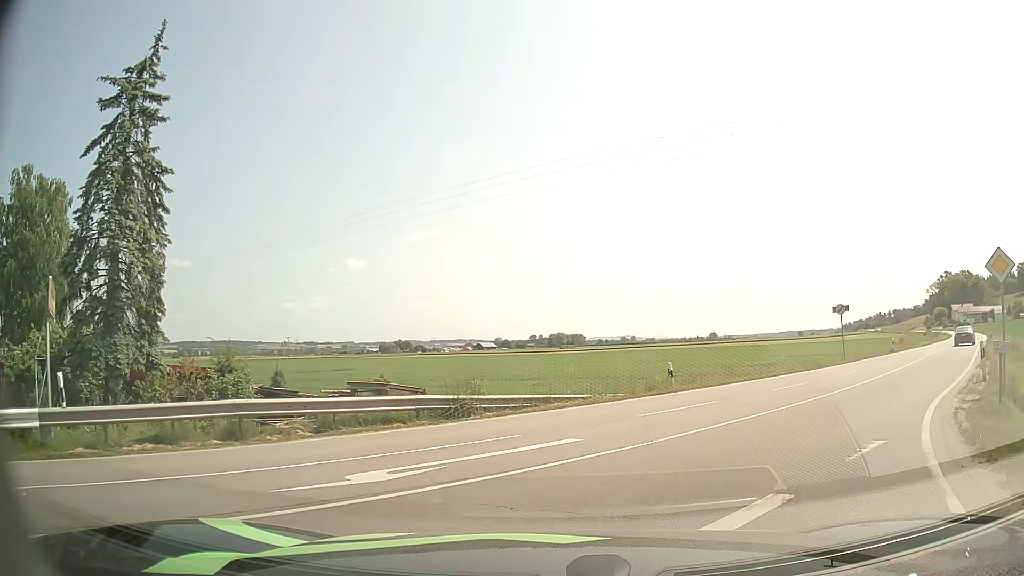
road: secondary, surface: asphalt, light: Day
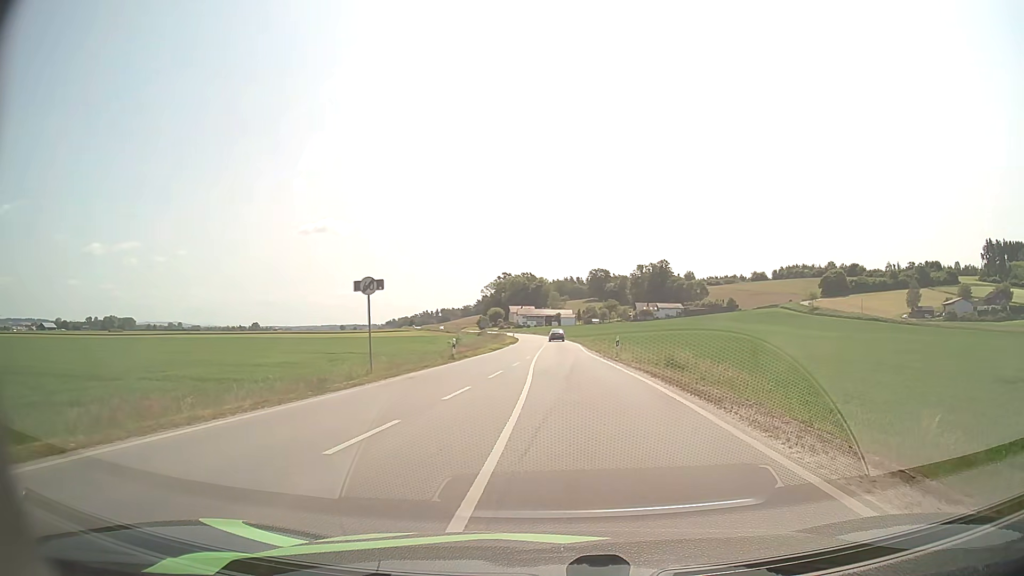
(+6.5, +15.8) m; +39°
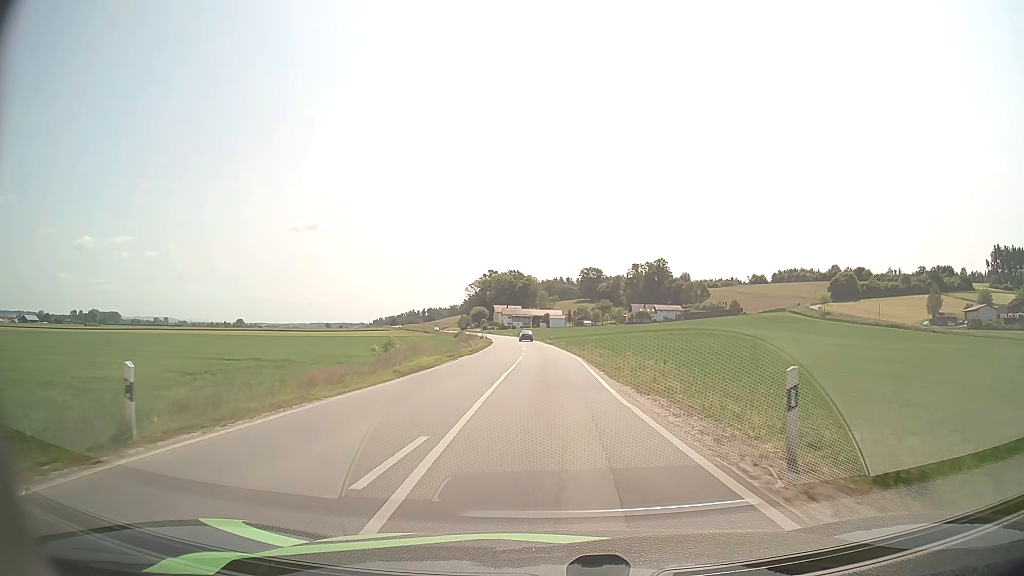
(+0.5, +26.3) m; 0°
(0, +10) (0, +20) (0, +30) (0, +40) (0, +50) (0, +60) (-1, +70) (-1, +80) (-2, +90) (-3, +100) m
